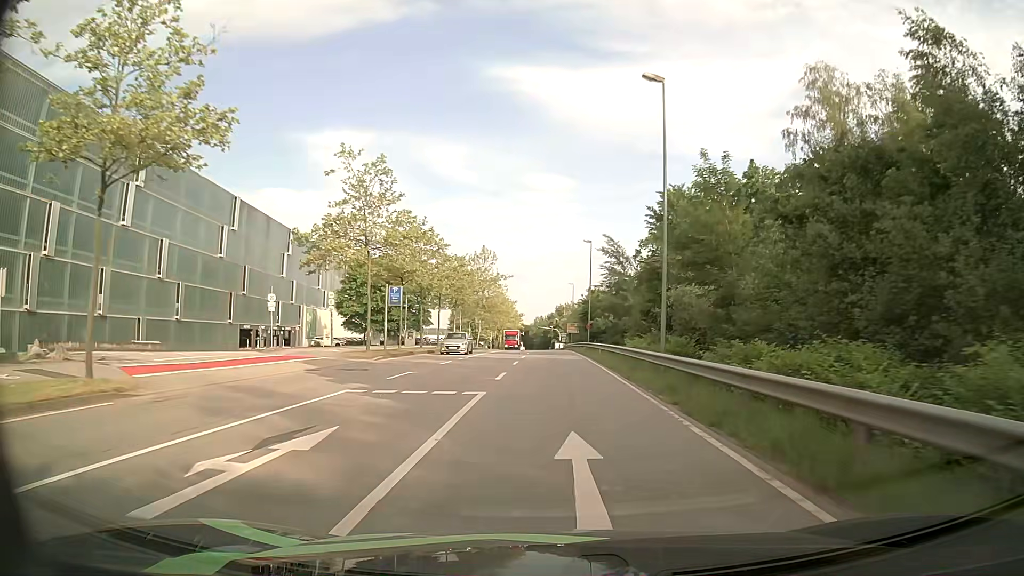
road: secondary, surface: asphalt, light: Day
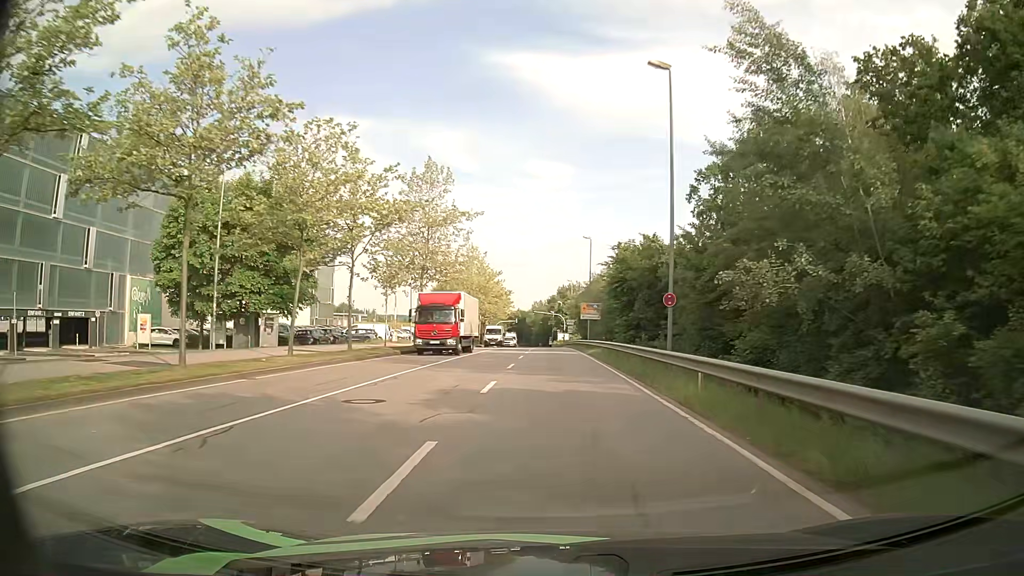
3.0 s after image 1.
(-0.1, +40.9) m; 0°
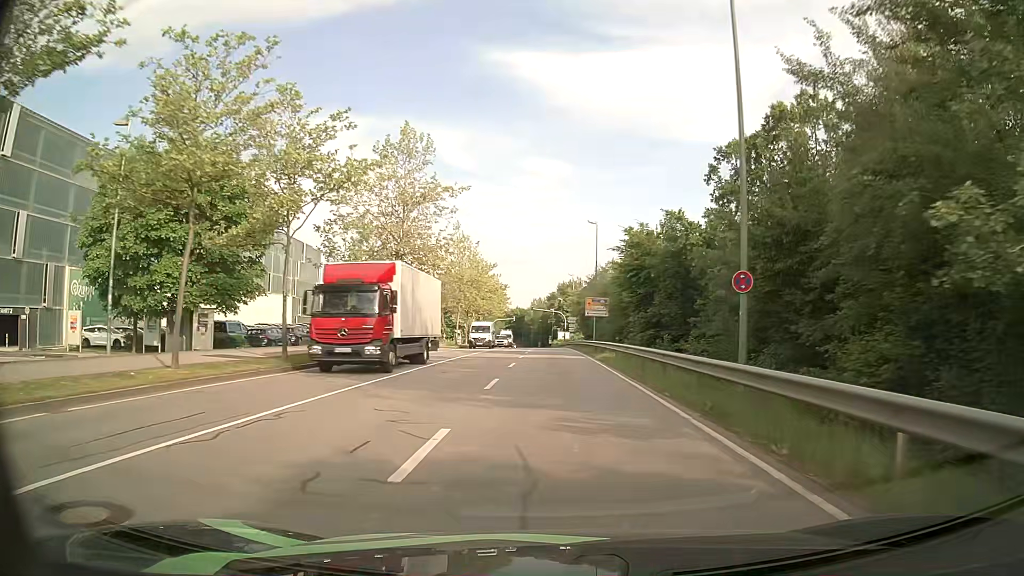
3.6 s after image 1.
(0.0, +8.0) m; 0°
(0, +10) (0, +20) (0, +30) (0, +40) (0, +50) (0, +60) (0, +70) (0, +80) (0, +90) (0, +100) m
